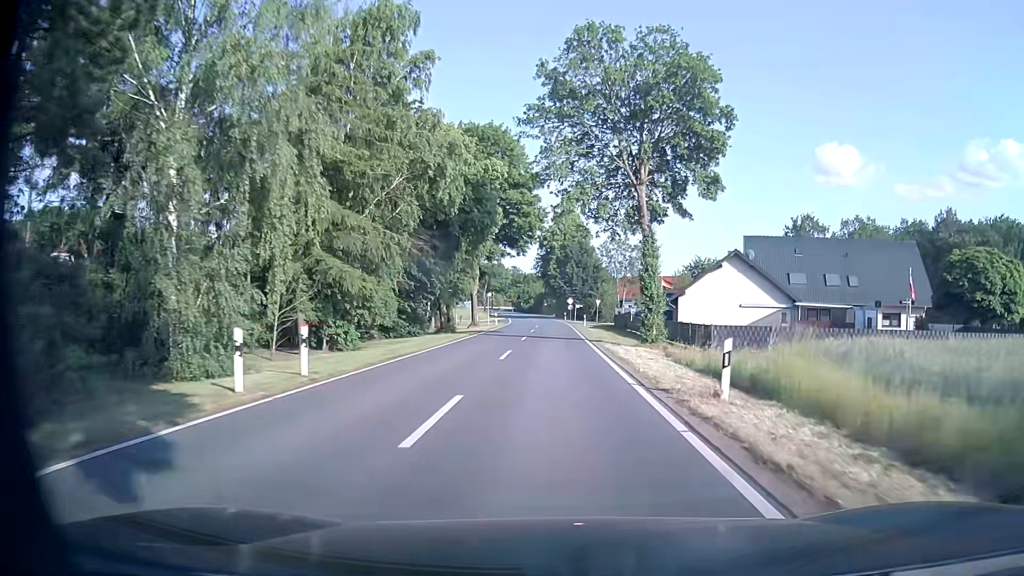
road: tertiary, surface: asphalt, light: Day
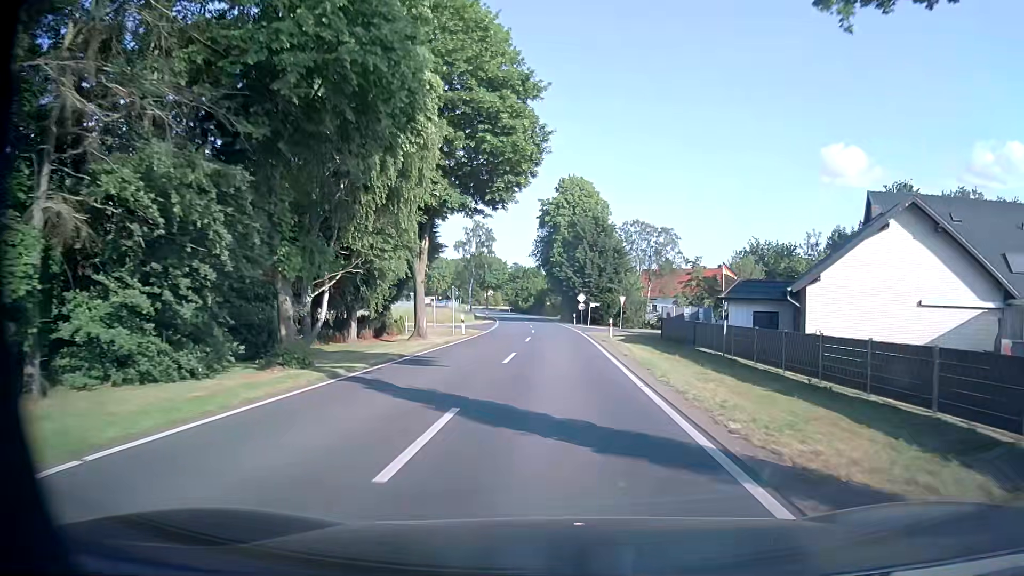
(-0.1, +24.9) m; 0°
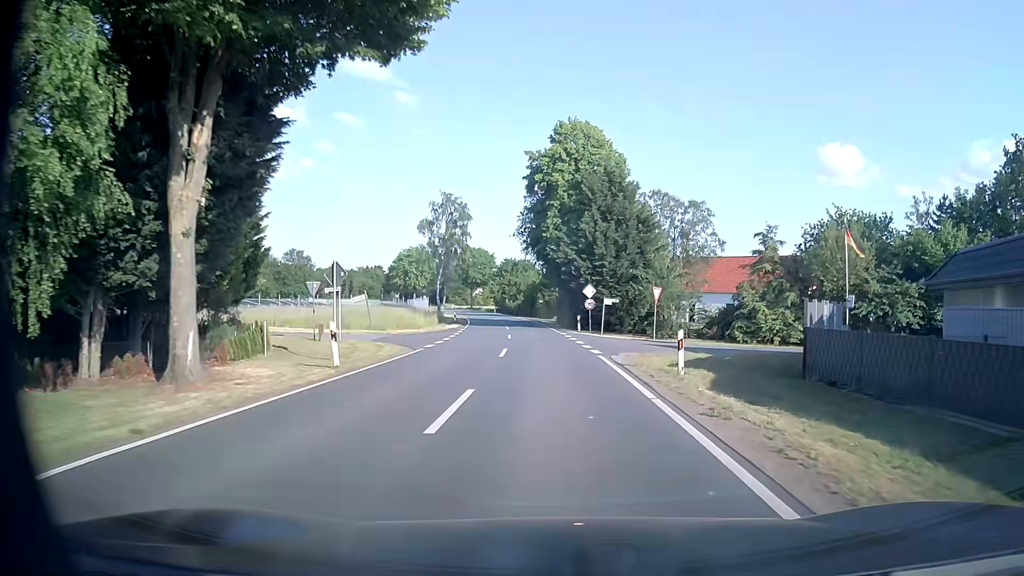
(0.0, +21.5) m; +1°
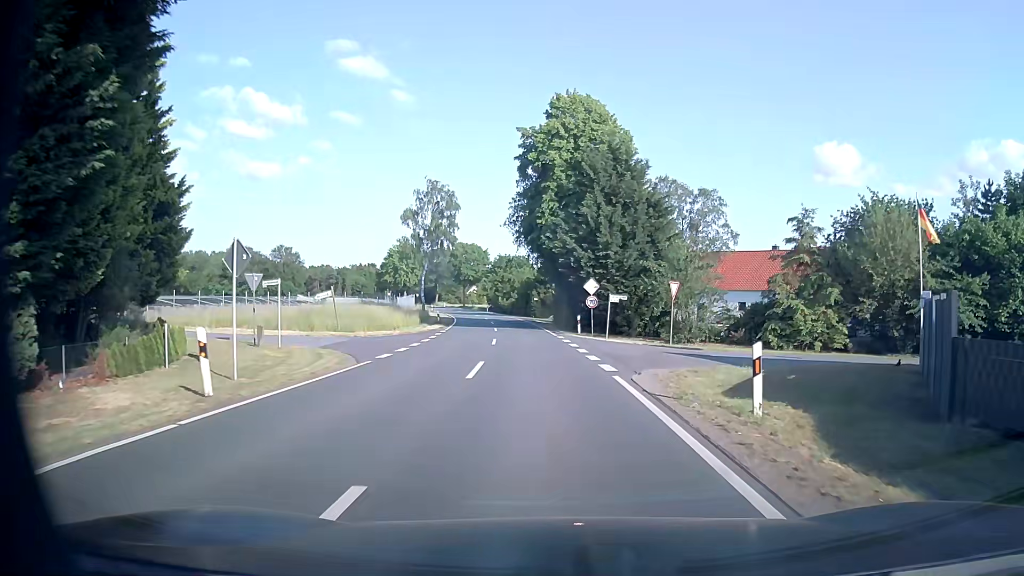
(0.0, +6.2) m; 0°
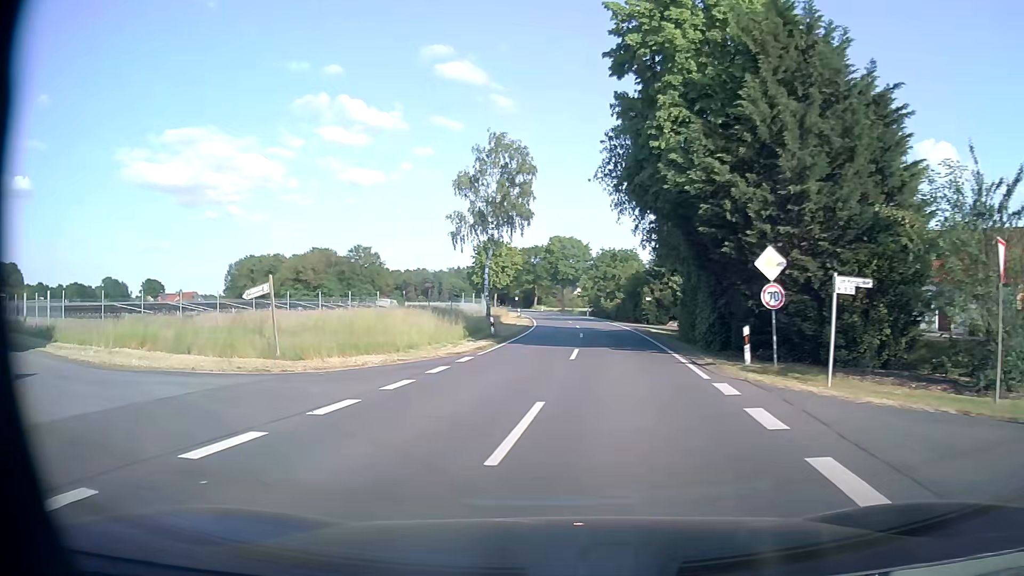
(-0.5, +18.7) m; -9°
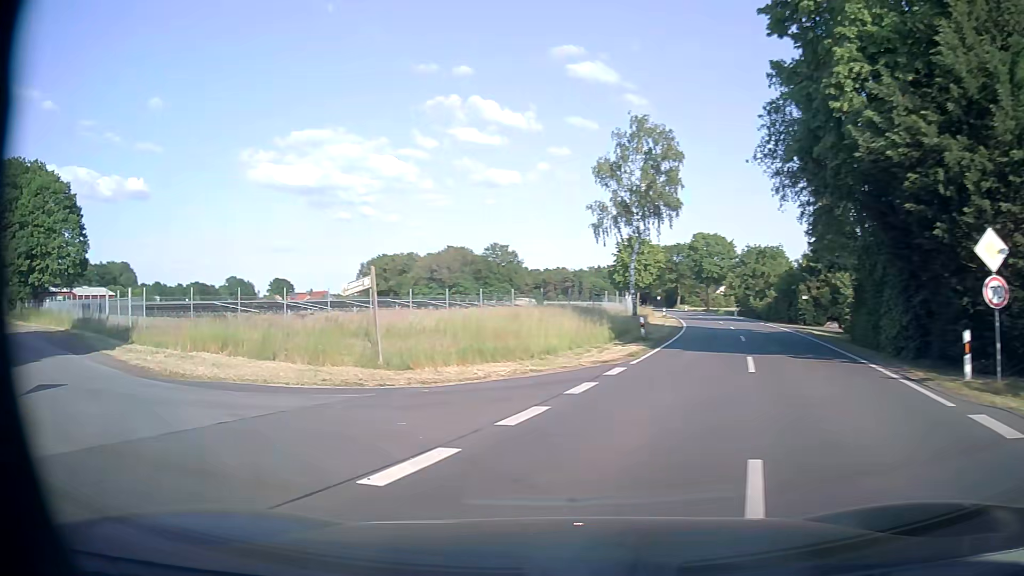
(-0.4, +3.9) m; -11°
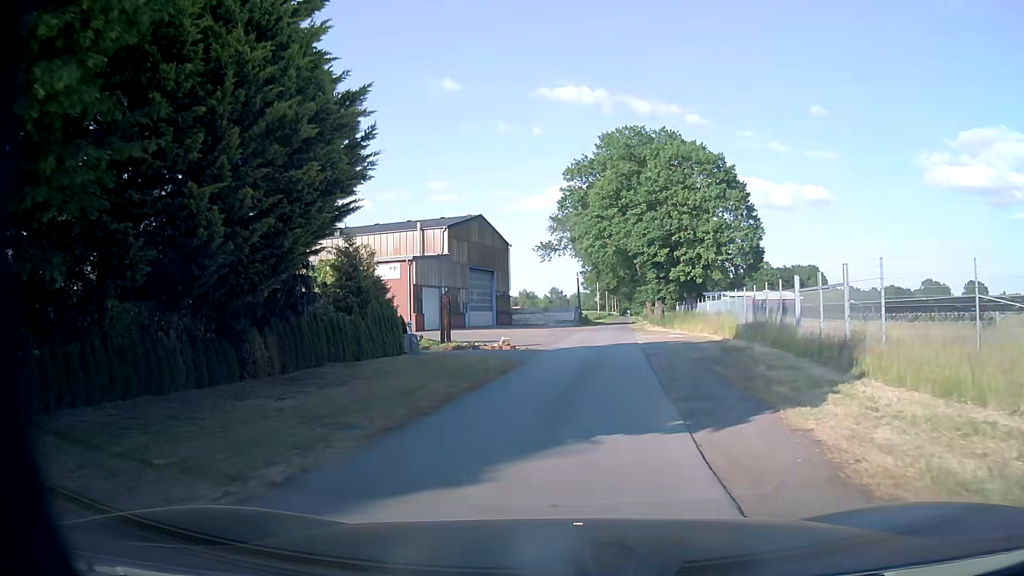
(-9.3, +13.7) m; -60°
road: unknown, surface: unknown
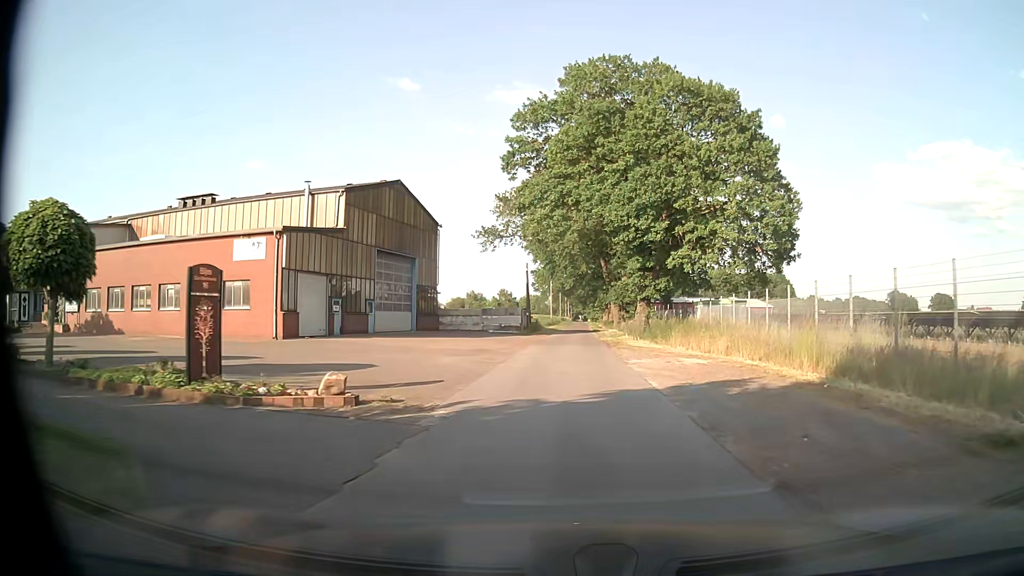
(+0.6, +16.9) m; +4°
(0, +10) (0, +20) (+1, +30) (+1, +40) (+2, +50) (+2, +60) (+3, +70) (+3, +80) (+4, +90) (+4, +100) m
